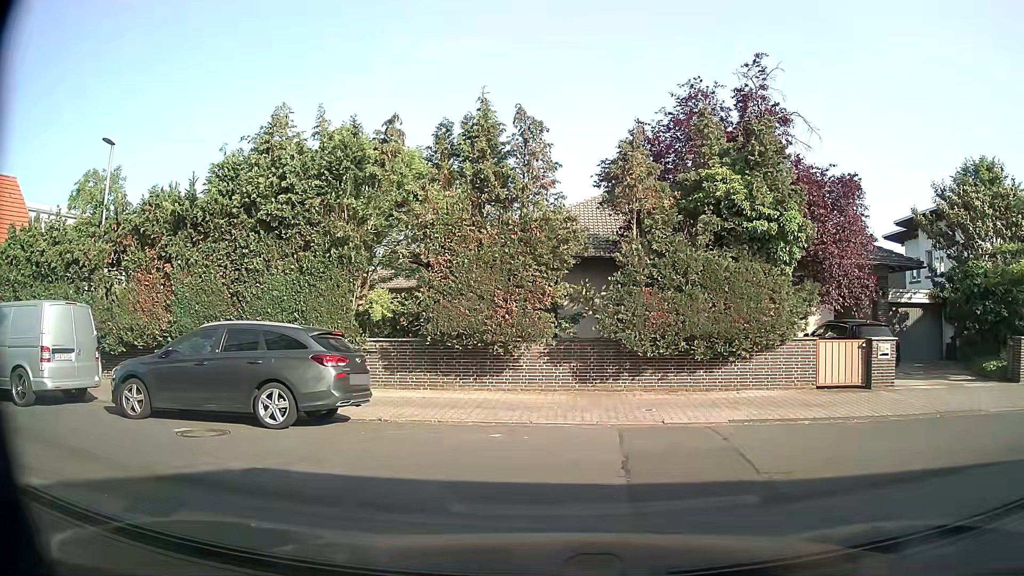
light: Day
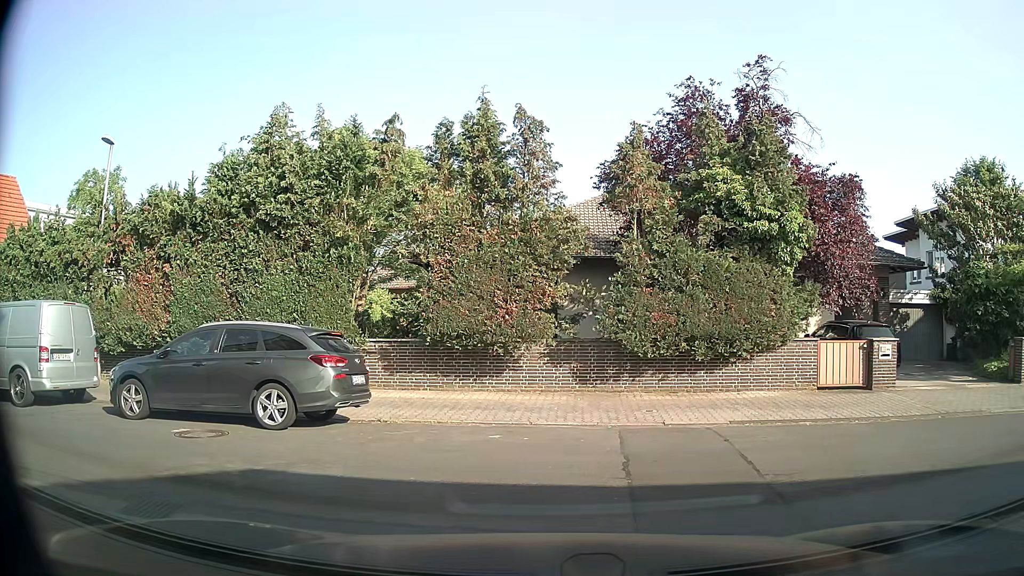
(0.0, +0.1) m; 0°
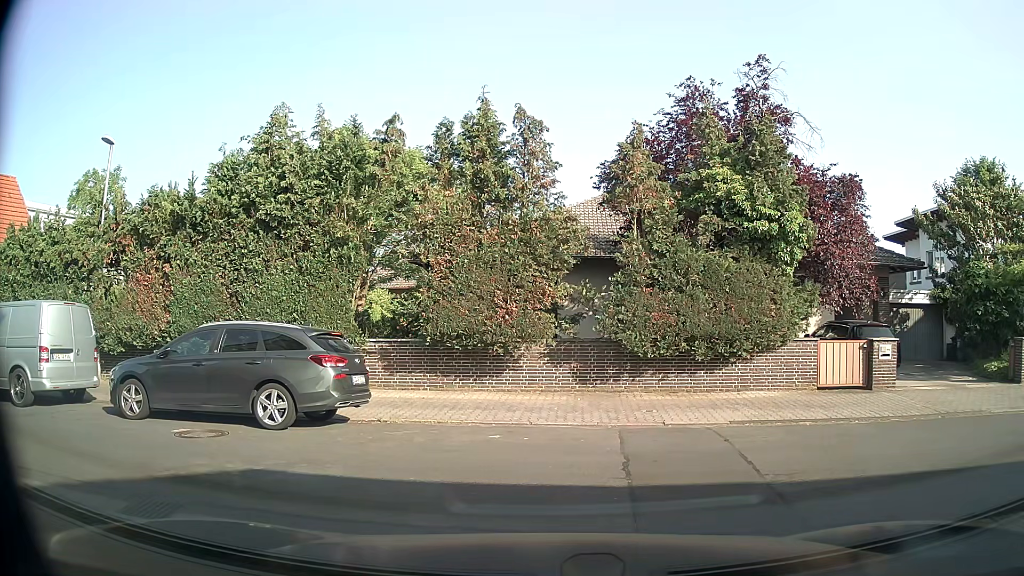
(0.0, 0.0) m; 0°
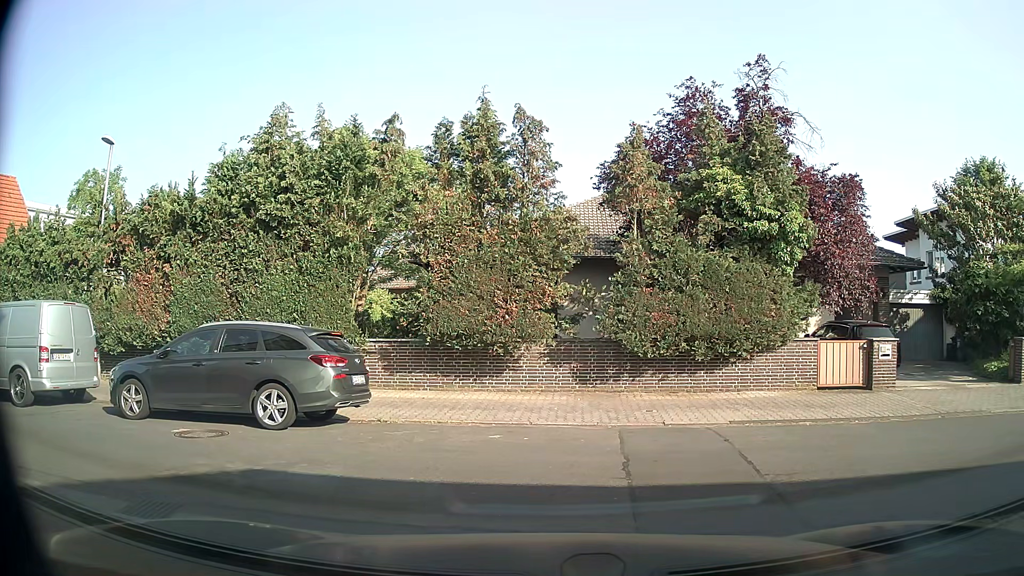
(0.0, 0.0) m; 0°
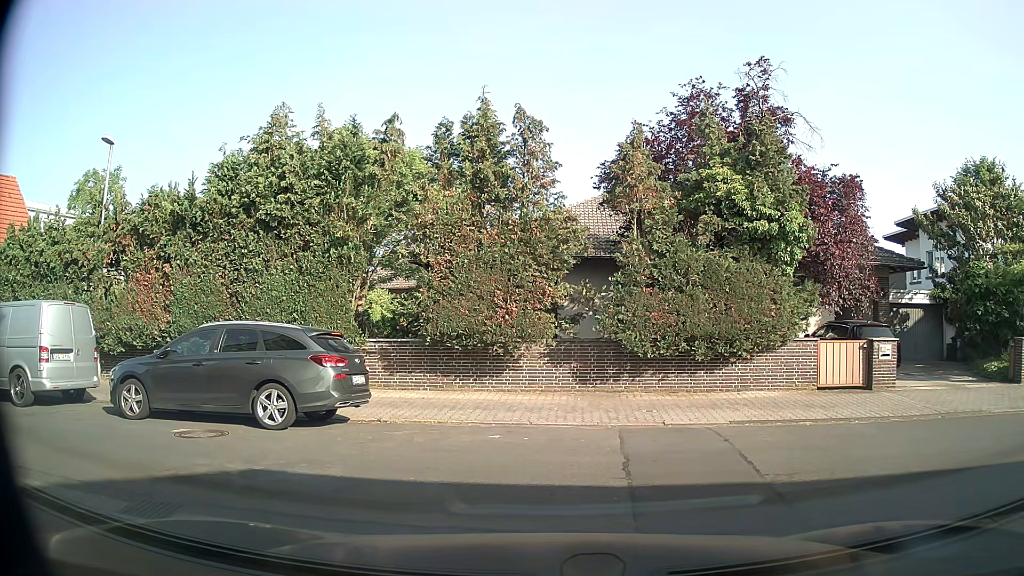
(0.0, 0.0) m; 0°
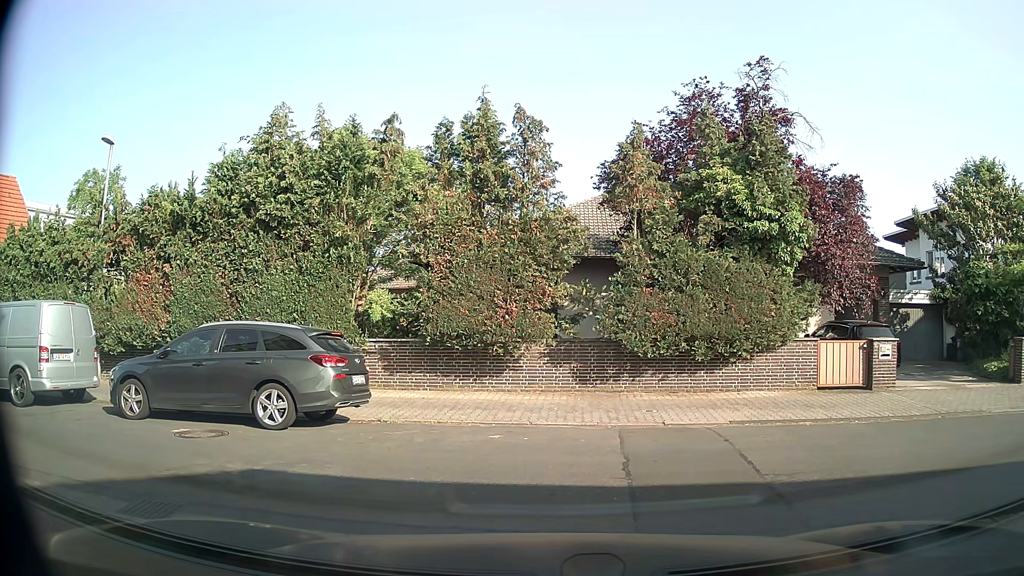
(0.0, 0.0) m; 0°
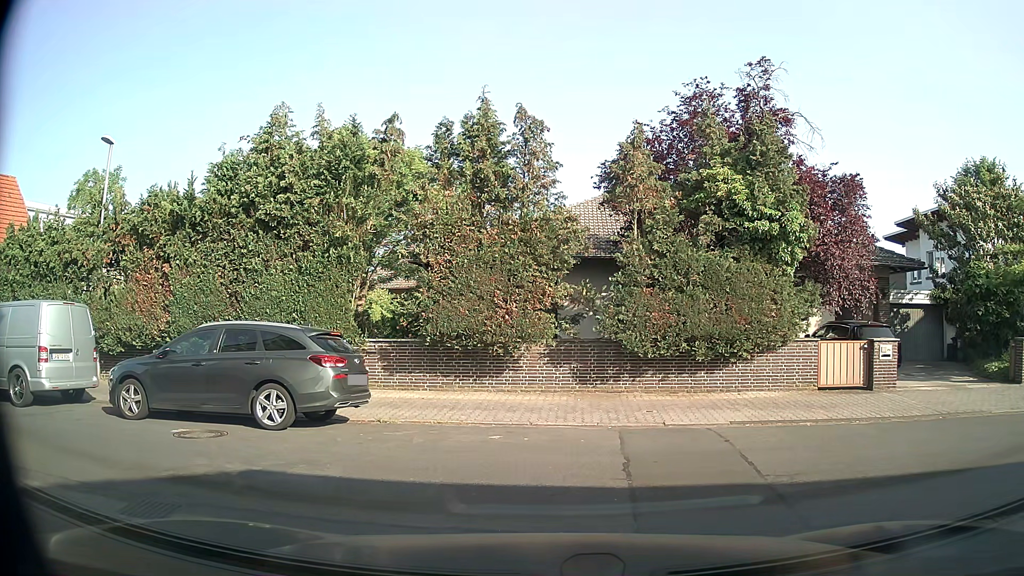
(0.0, 0.0) m; 0°
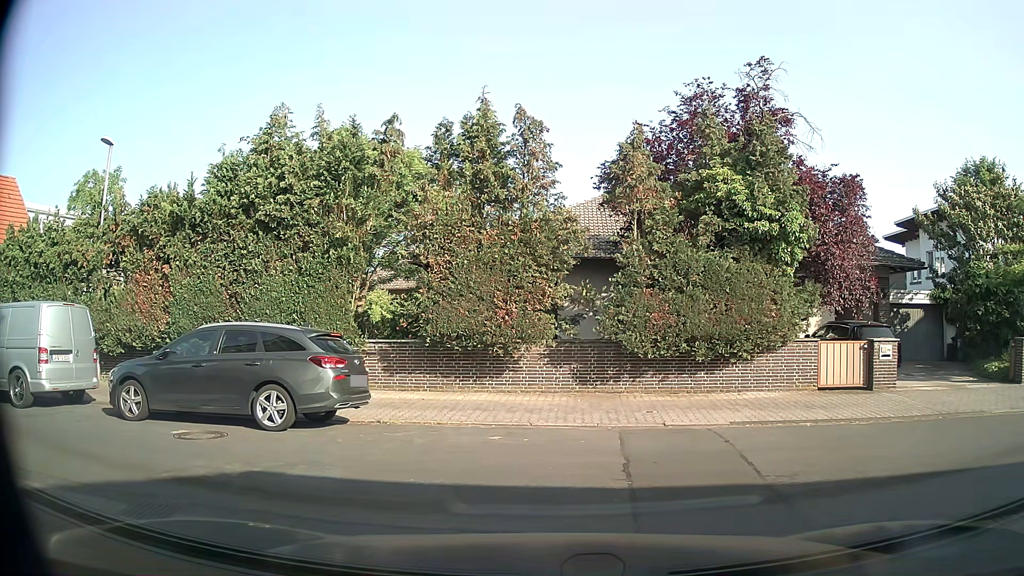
(0.0, +0.1) m; 0°
